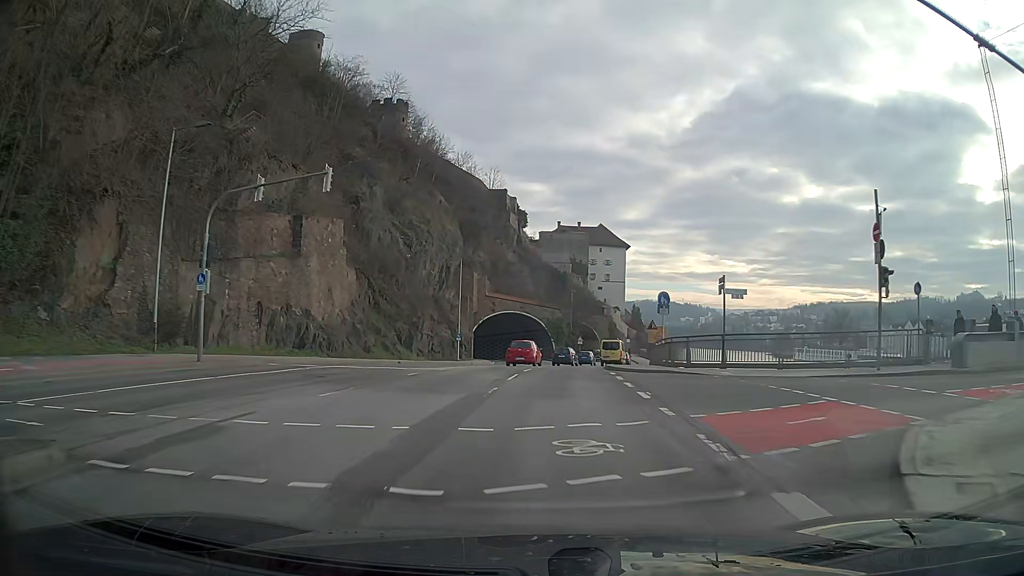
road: primary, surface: asphalt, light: Day
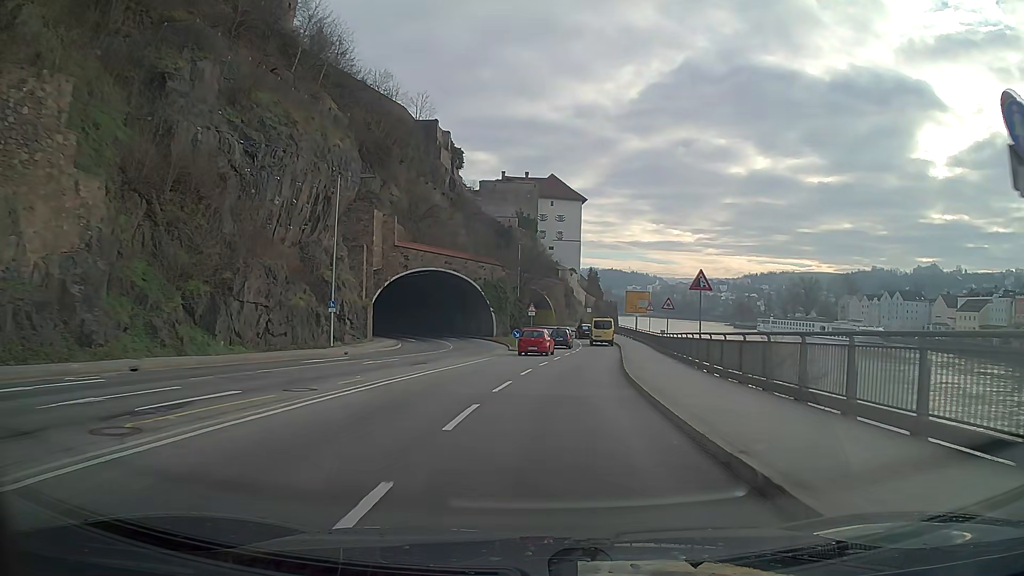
(+1.2, +27.5) m; +5°
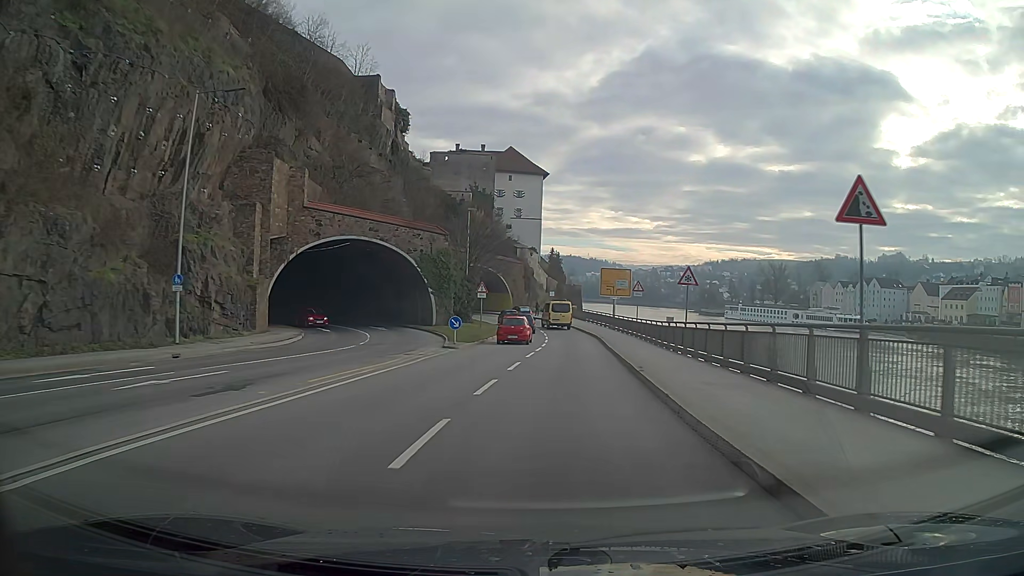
(+0.5, +14.3) m; +4°
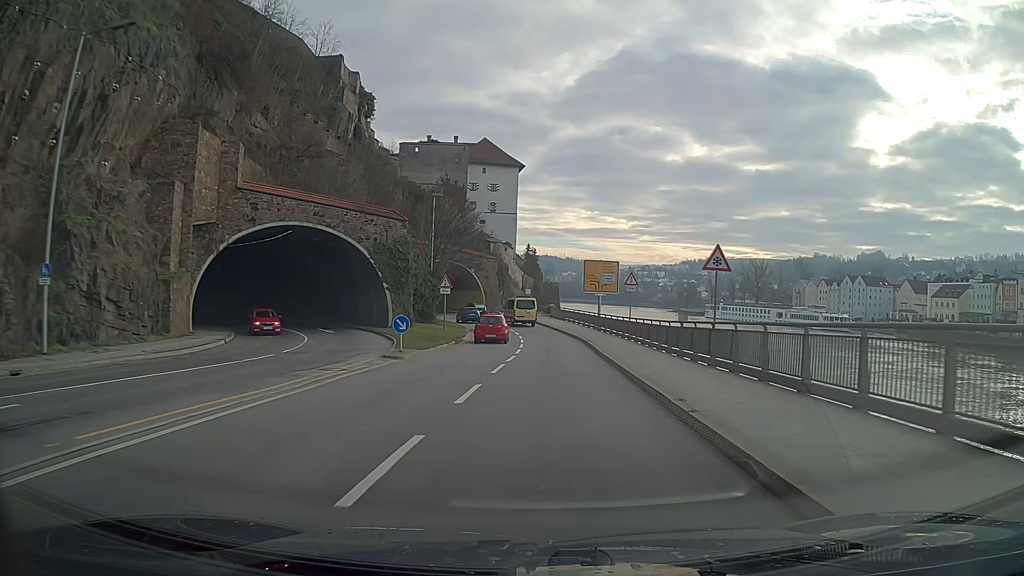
(+0.1, +7.3) m; +1°
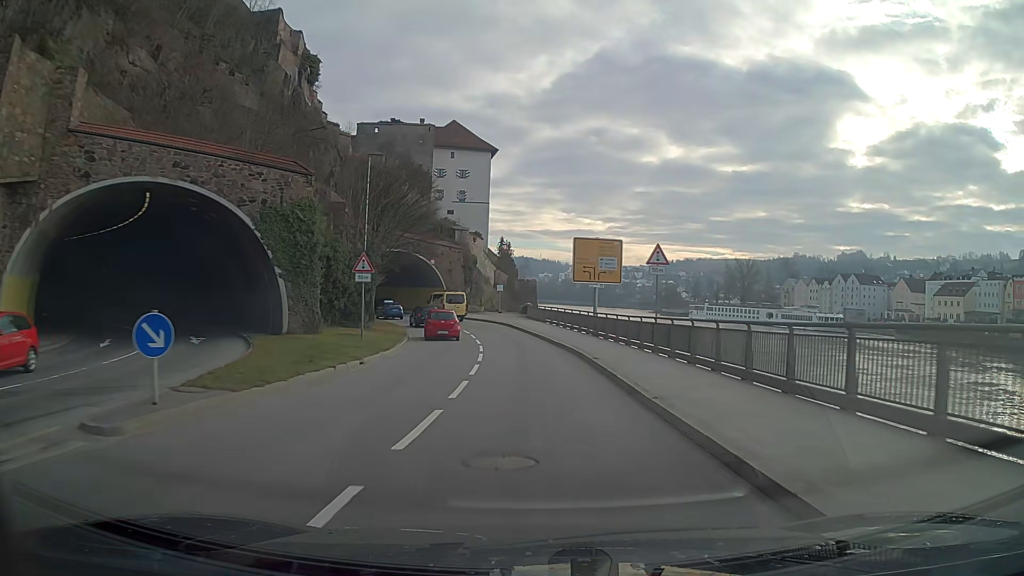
(+0.2, +14.4) m; +1°
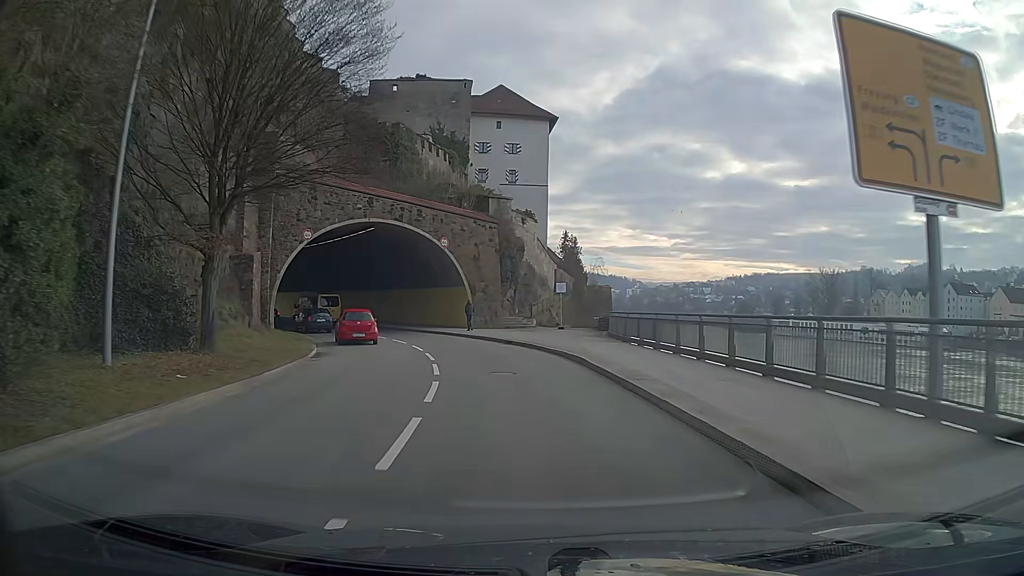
(-1.2, +28.4) m; -7°
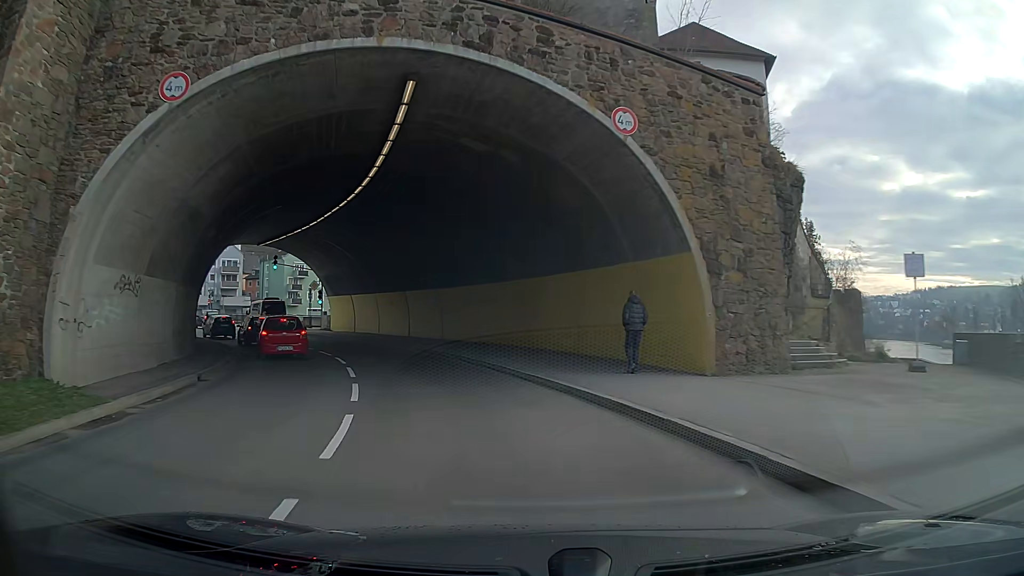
(-3.4, +26.6) m; -18°
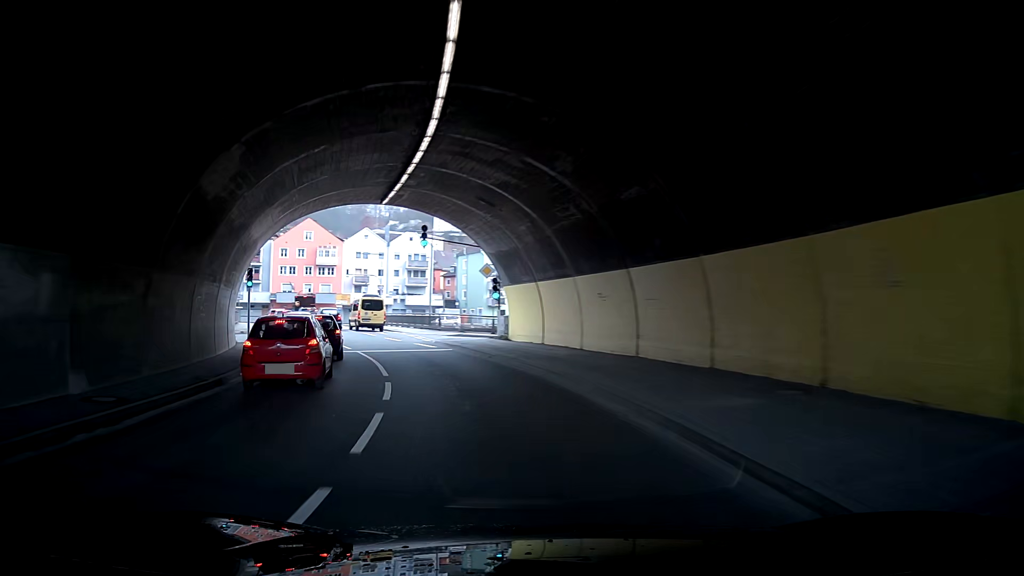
(-3.5, +17.9) m; -21°
(0, +10) (-1, +20) (-4, +30) (-7, +39) (-10, +48) (-14, +58) (-17, +67) (-21, +76) (-28, +84) (-37, +87) m
